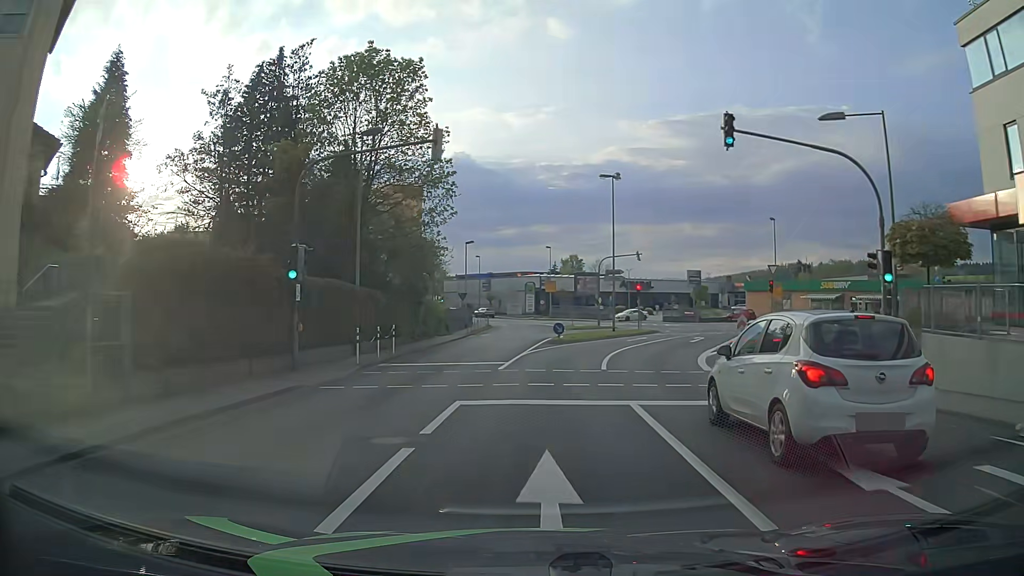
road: tertiary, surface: asphalt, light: Day
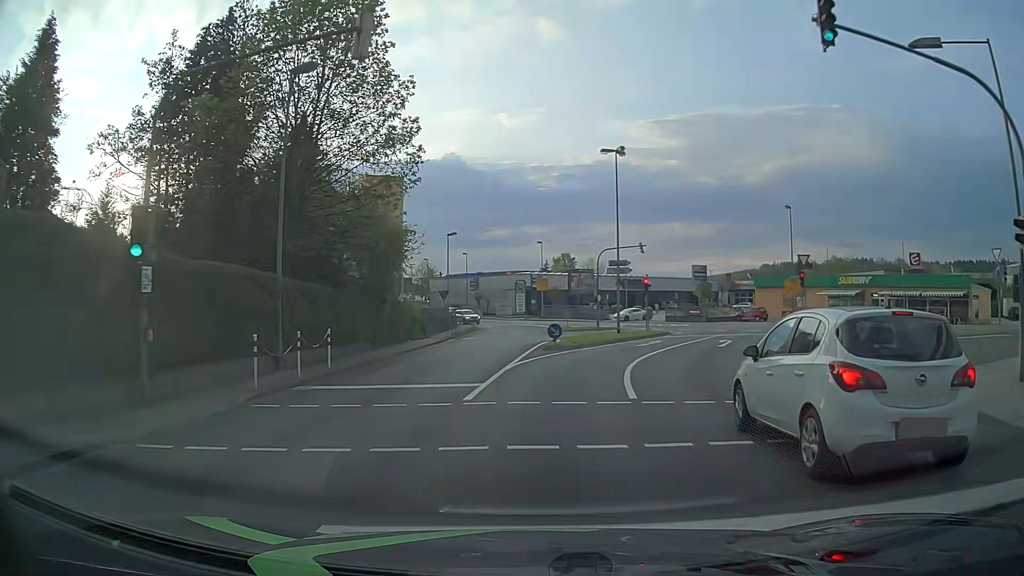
(0.0, +6.7) m; 0°
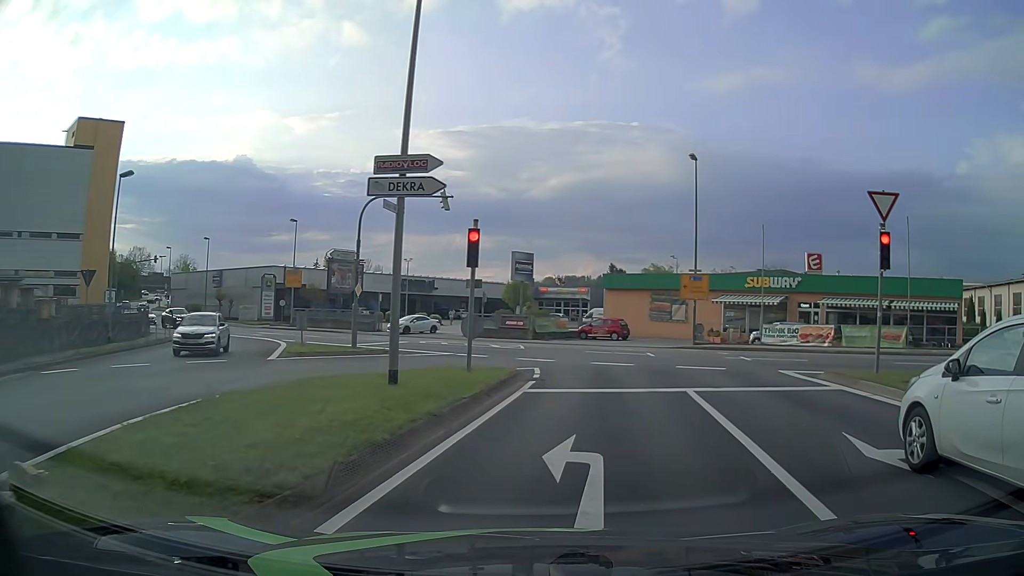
(+2.4, +24.2) m; +18°
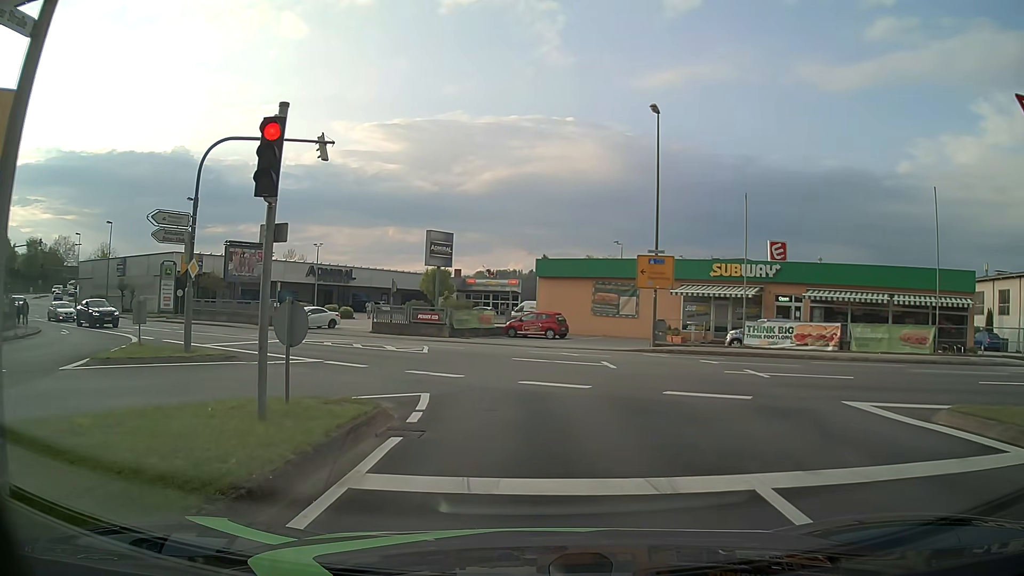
(+0.6, +7.7) m; +7°
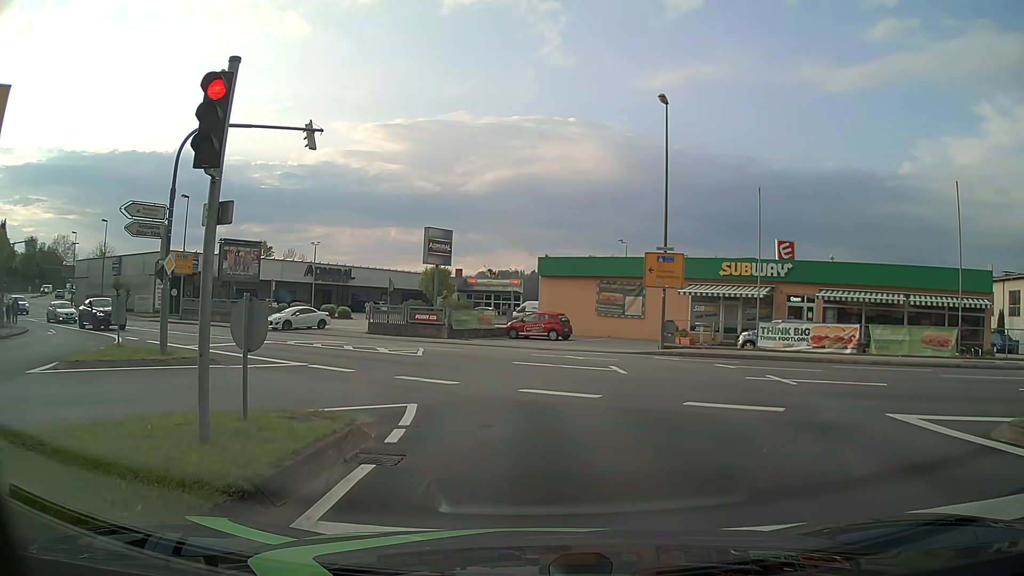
(0.0, +1.3) m; 0°
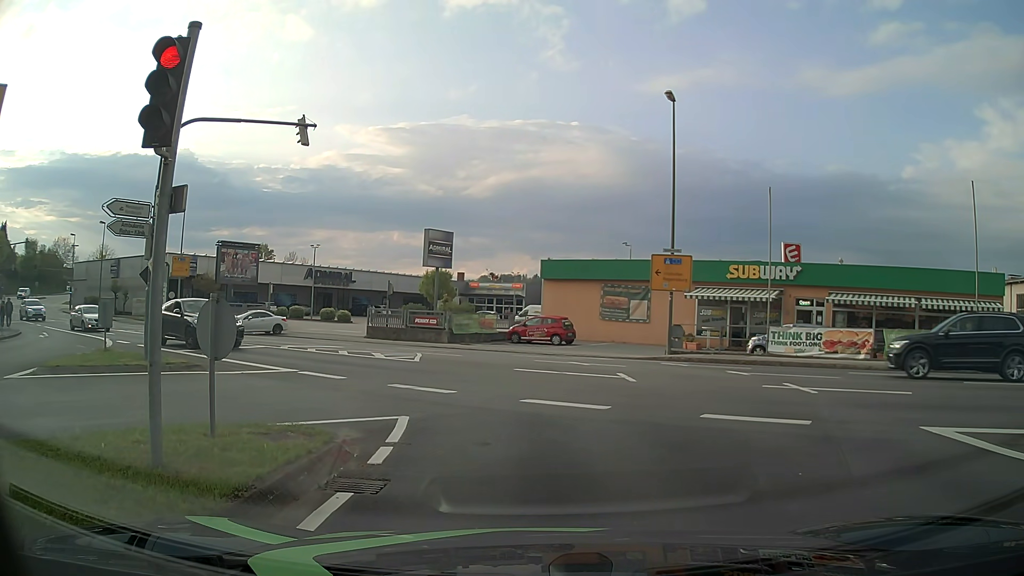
(0.0, +0.8) m; -1°
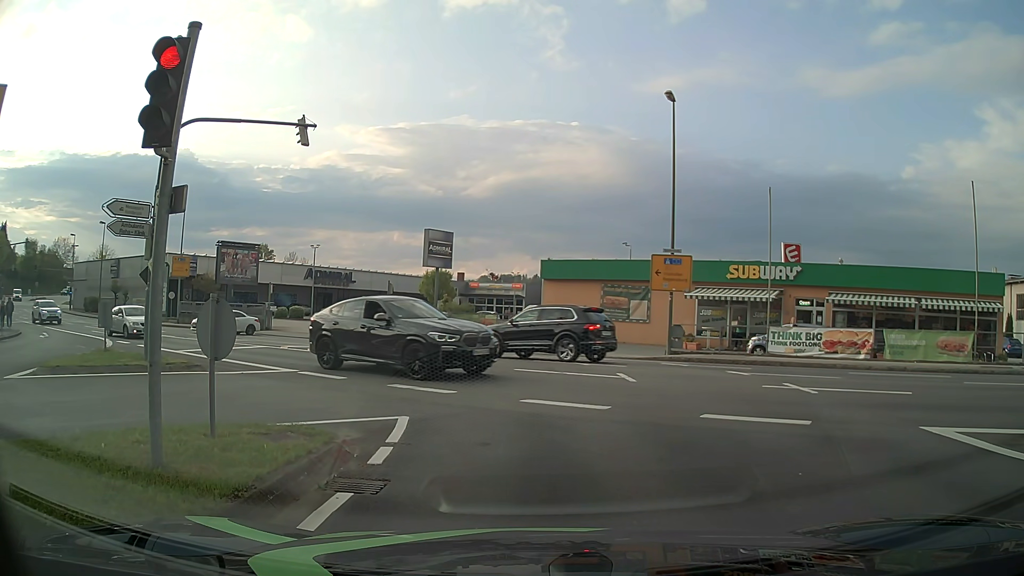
(0.0, 0.0) m; 0°
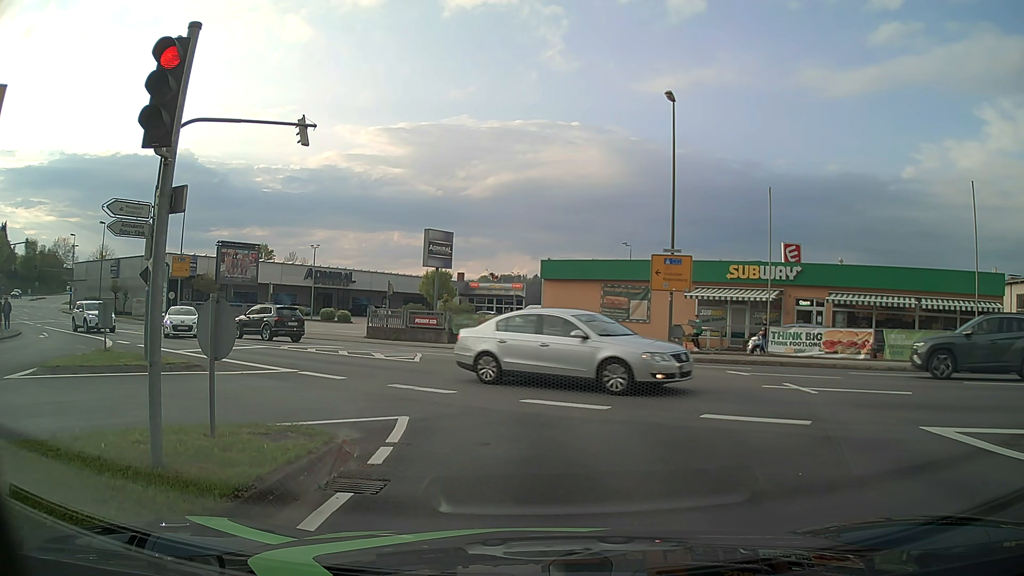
(0.0, 0.0) m; 0°
(0, +10) (-1, +20) (-6, +29) (-14, +35) (-22, +40) (-30, +46) (-39, +51) (-47, +56) (-55, +62) (-63, +68) m
